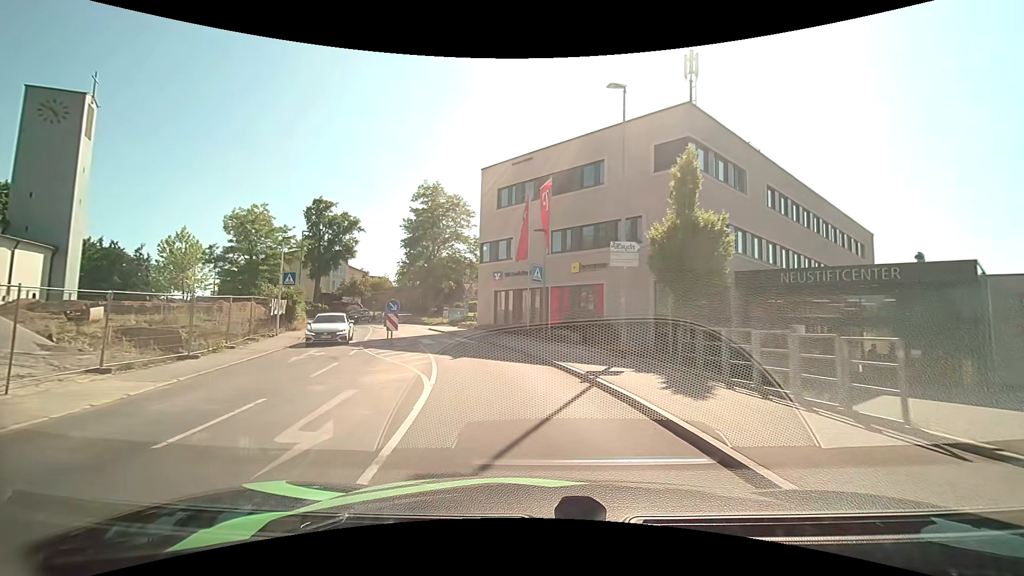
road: tertiary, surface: asphalt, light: Day
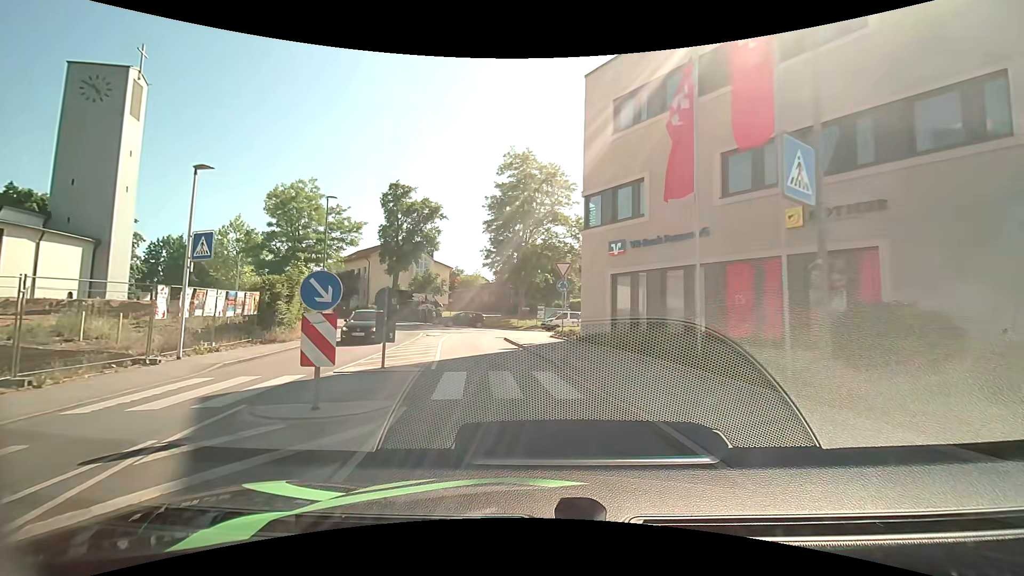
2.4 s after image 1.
(-1.5, +15.5) m; -11°
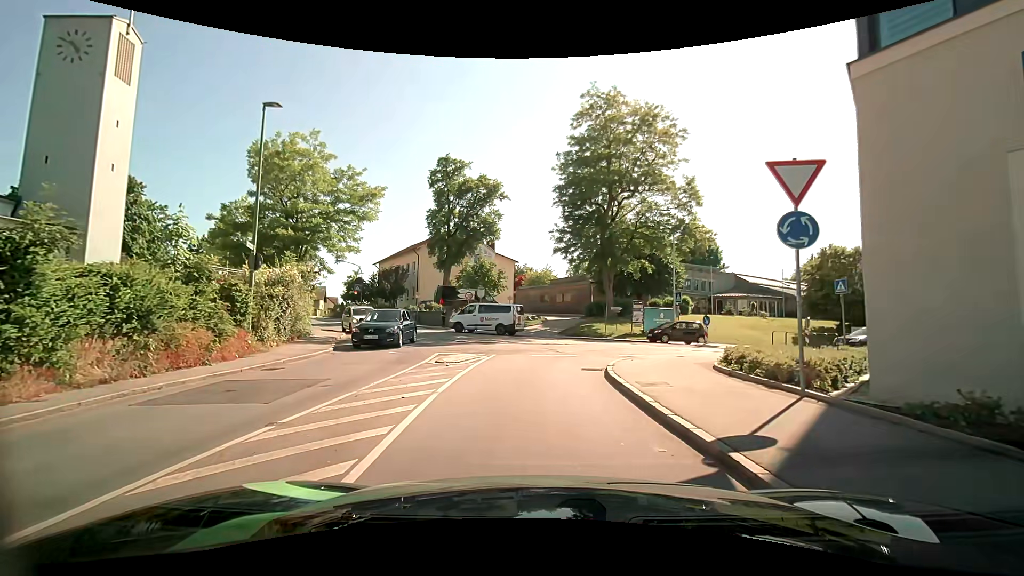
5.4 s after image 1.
(-1.5, +14.8) m; -9°
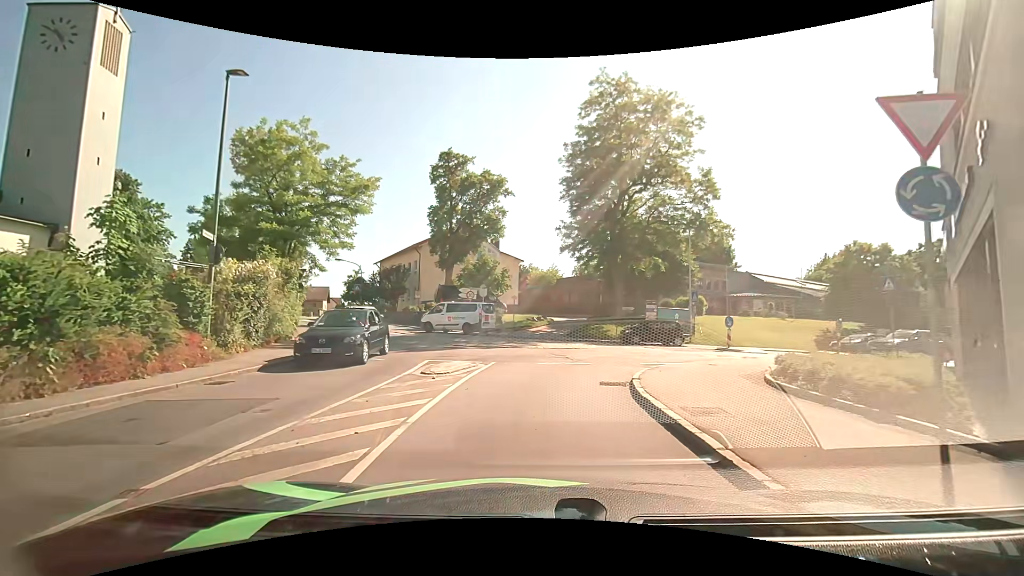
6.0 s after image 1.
(0.0, +2.3) m; +1°
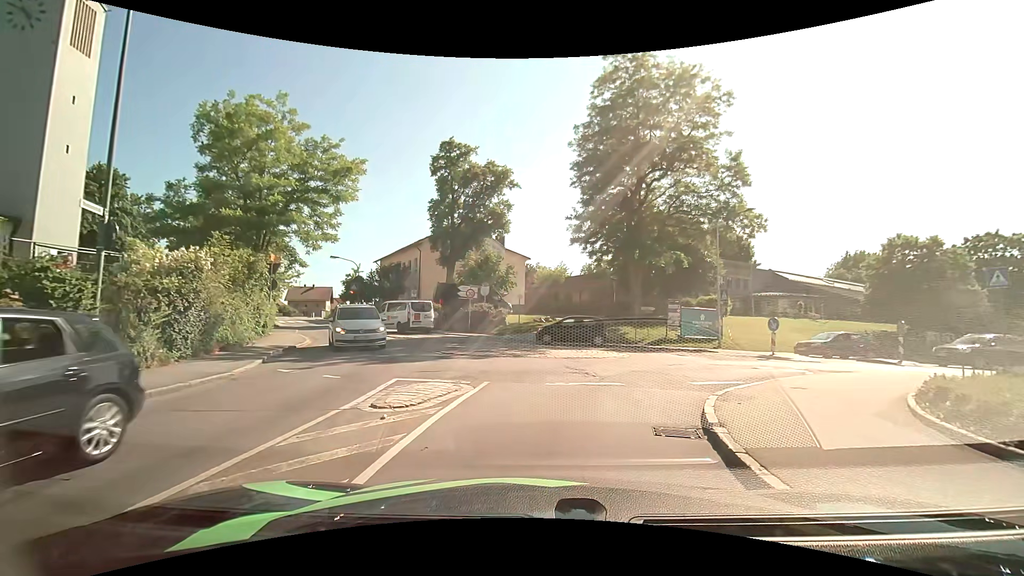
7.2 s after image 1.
(-0.1, +3.7) m; -2°
